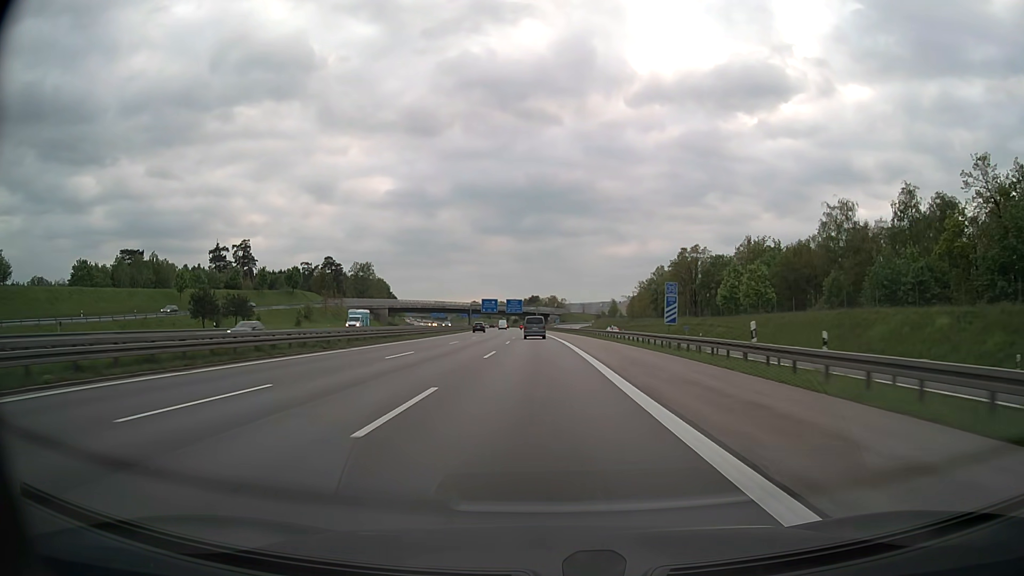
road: motorway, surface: asphalt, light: Day
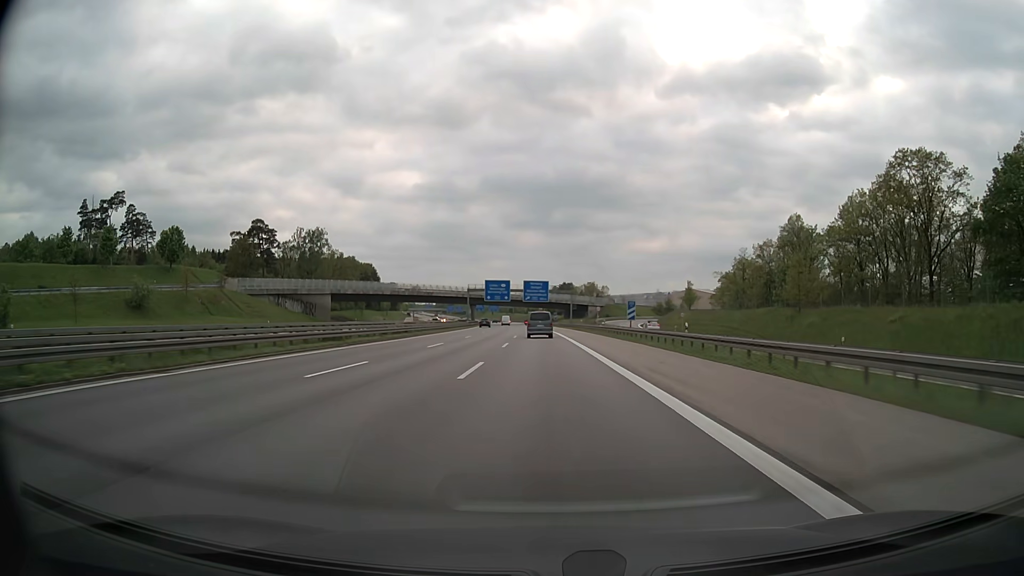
(-2.0, +83.4) m; -3°
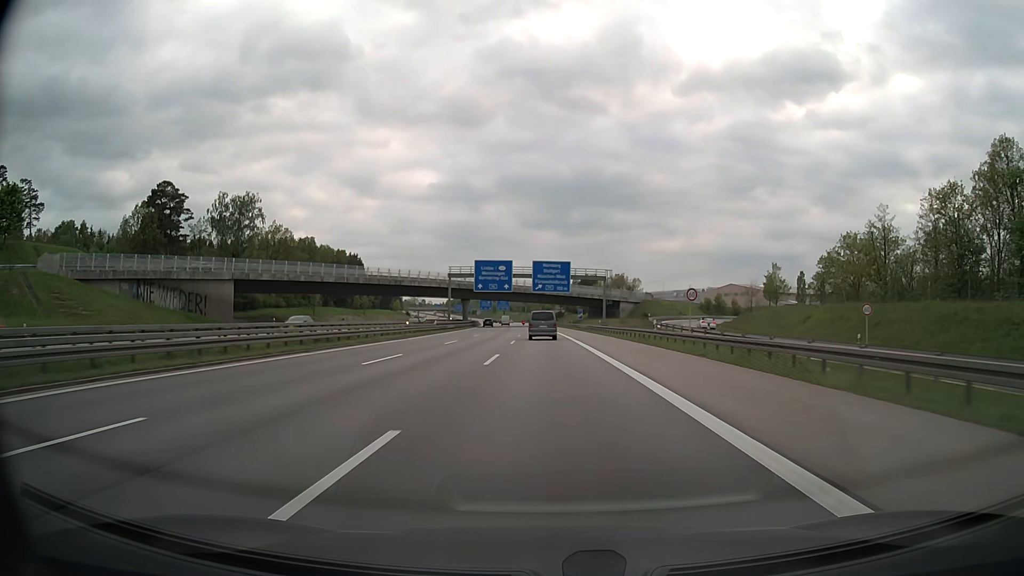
(-0.6, +49.5) m; -1°
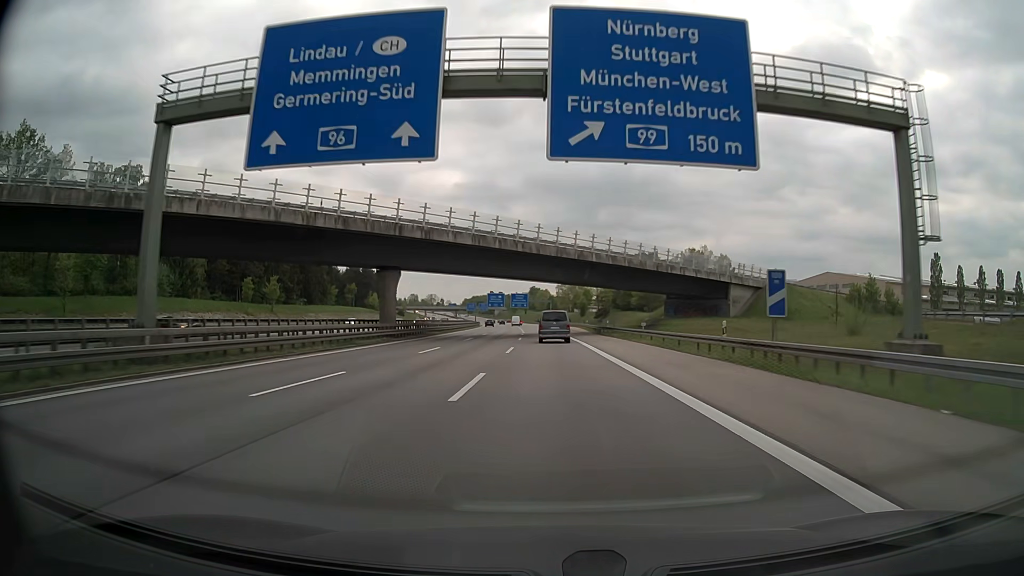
(-1.6, +81.0) m; -2°
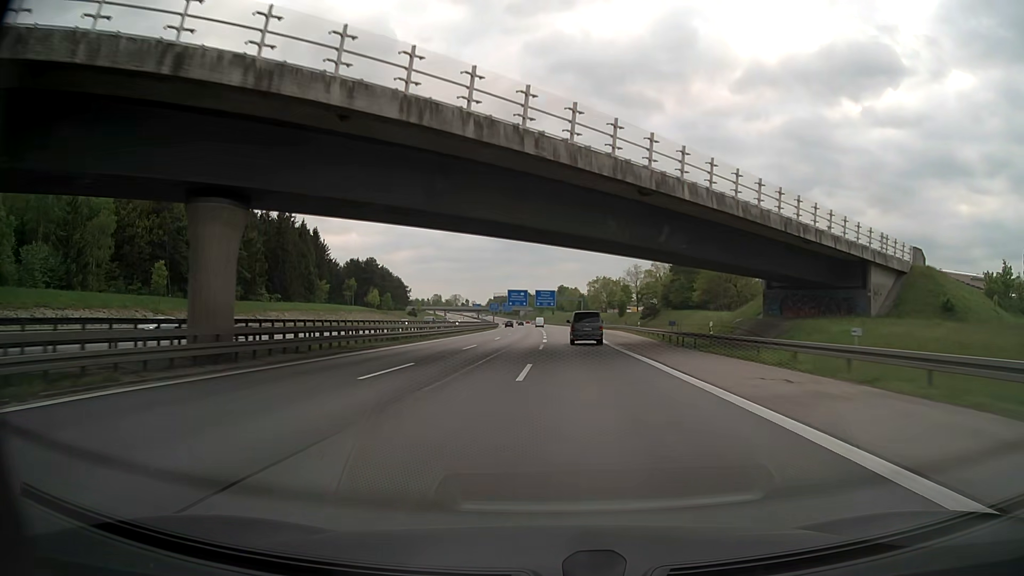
(-0.7, +32.3) m; -2°
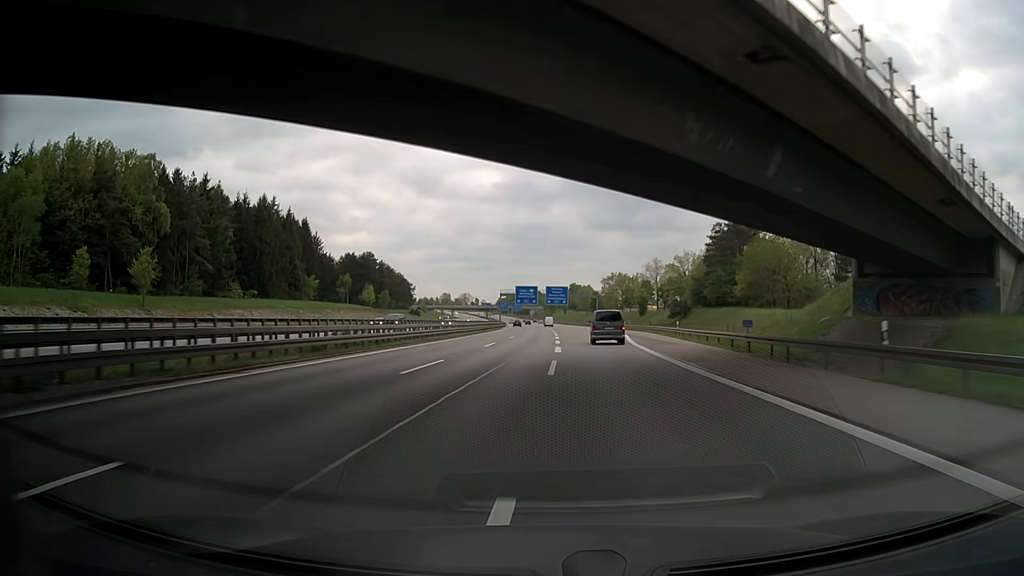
(-0.1, +16.4) m; -1°
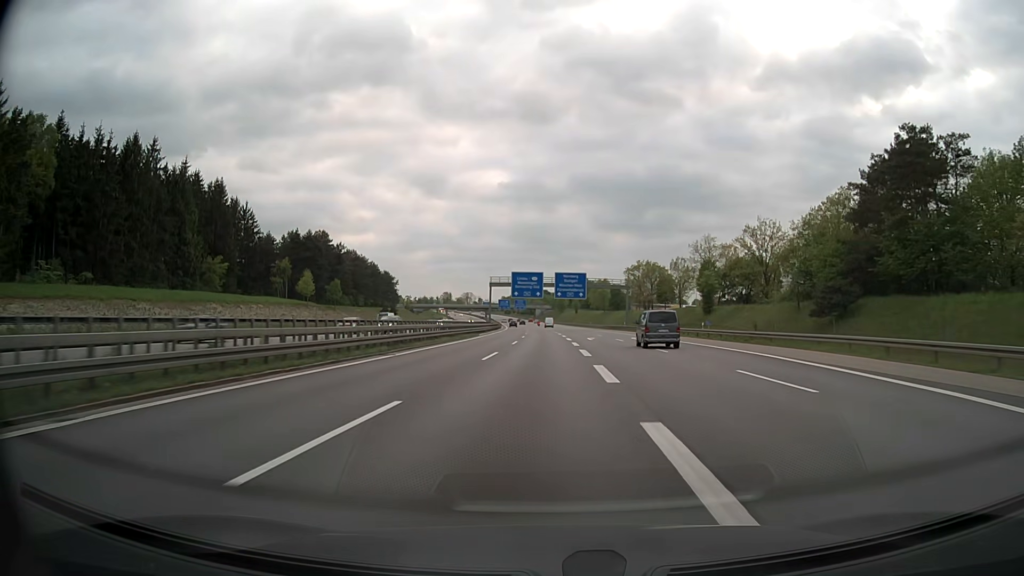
(-0.3, +50.2) m; -1°
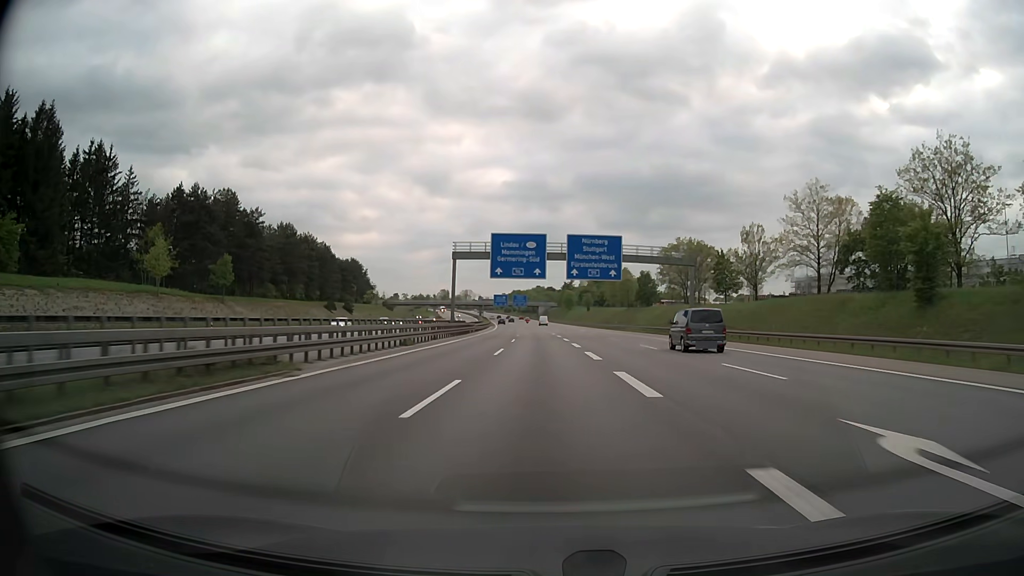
(-0.2, +51.1) m; 0°
(0, +10) (0, +20) (0, +30) (0, +40) (-1, +50) (-1, +60) (-1, +70) (-2, +80) (-2, +90) (-2, +100) m
